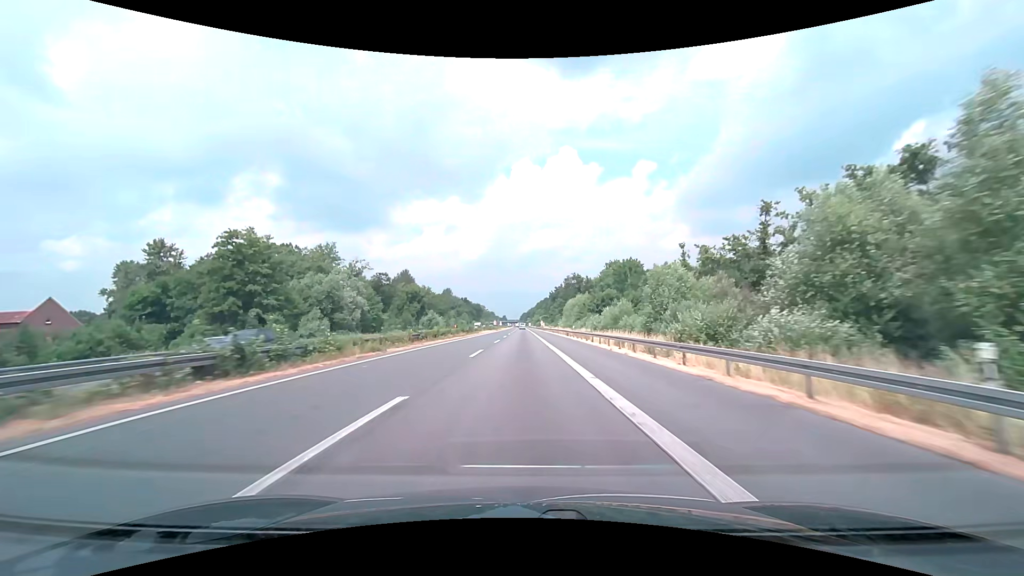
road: motorway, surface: asphalt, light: Day
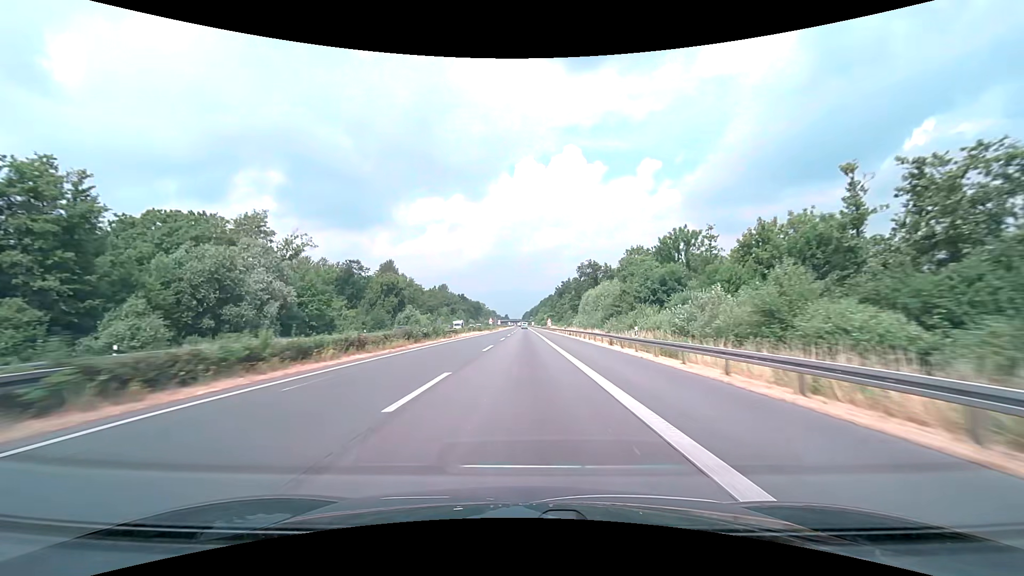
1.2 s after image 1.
(-0.1, +31.6) m; 0°
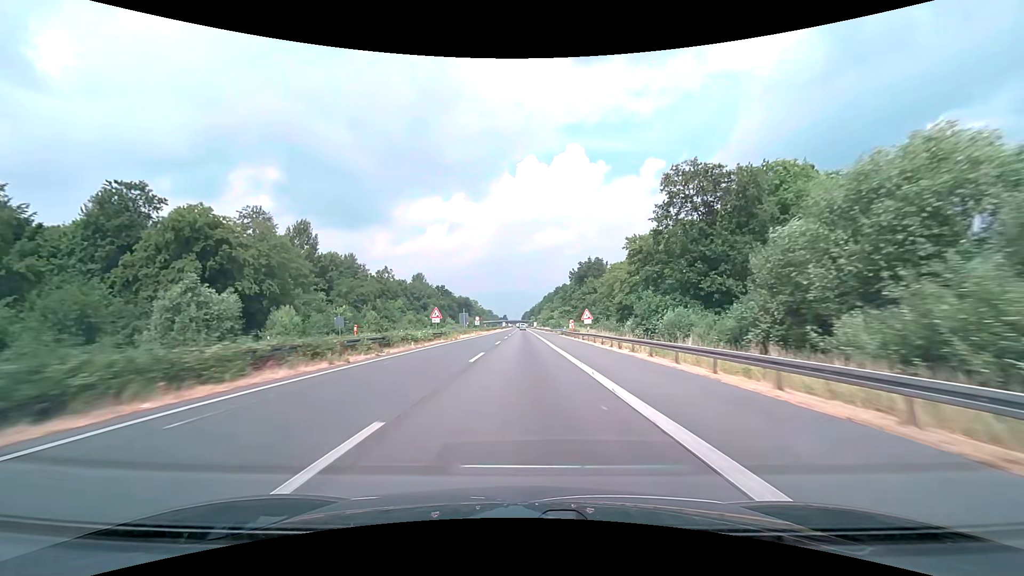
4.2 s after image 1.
(+0.1, +79.1) m; 0°
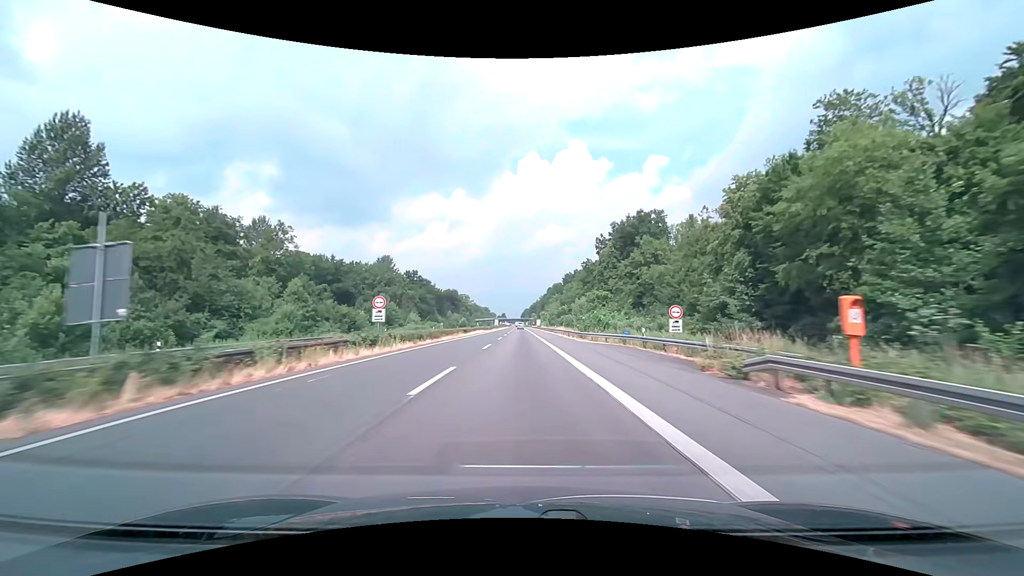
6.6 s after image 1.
(+0.1, +63.3) m; 0°
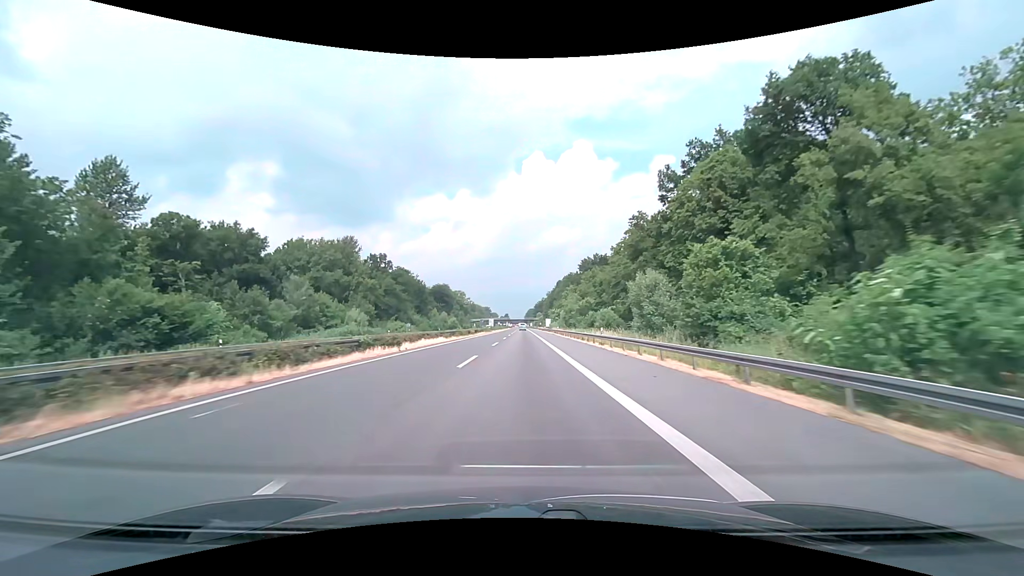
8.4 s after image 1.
(-0.1, +47.5) m; 0°
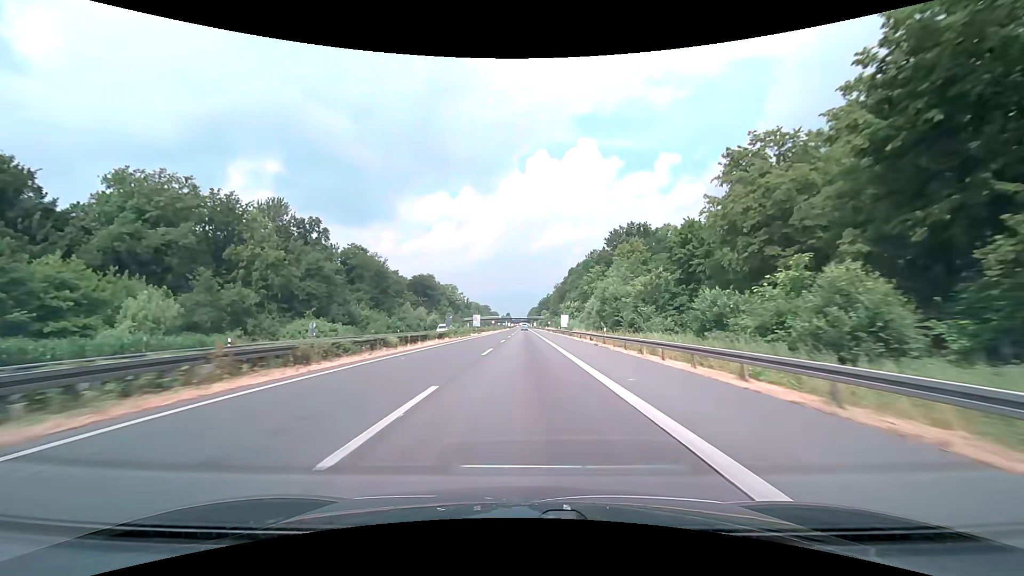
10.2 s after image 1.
(-0.1, +47.5) m; -1°
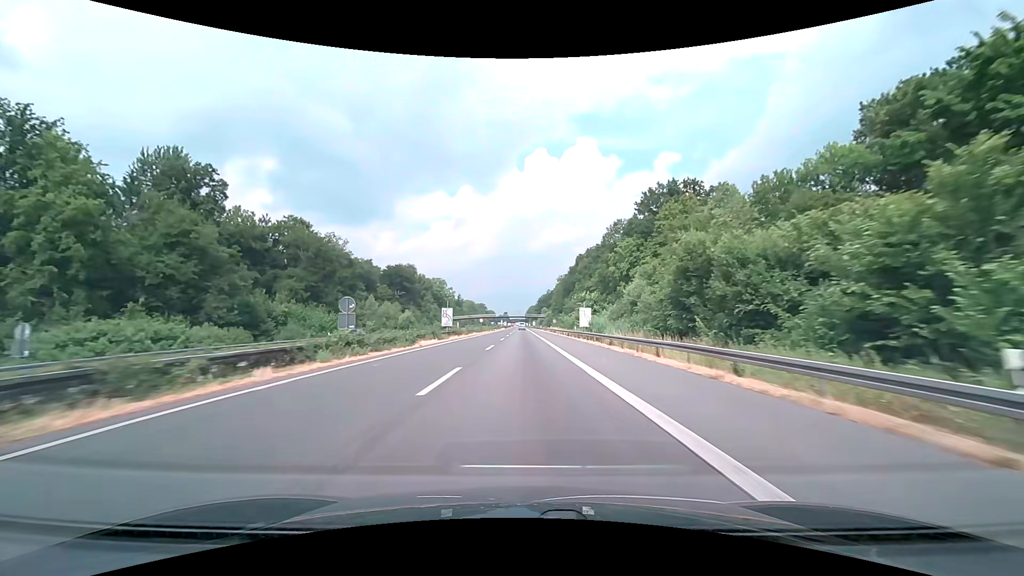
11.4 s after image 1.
(+0.3, +31.7) m; 0°
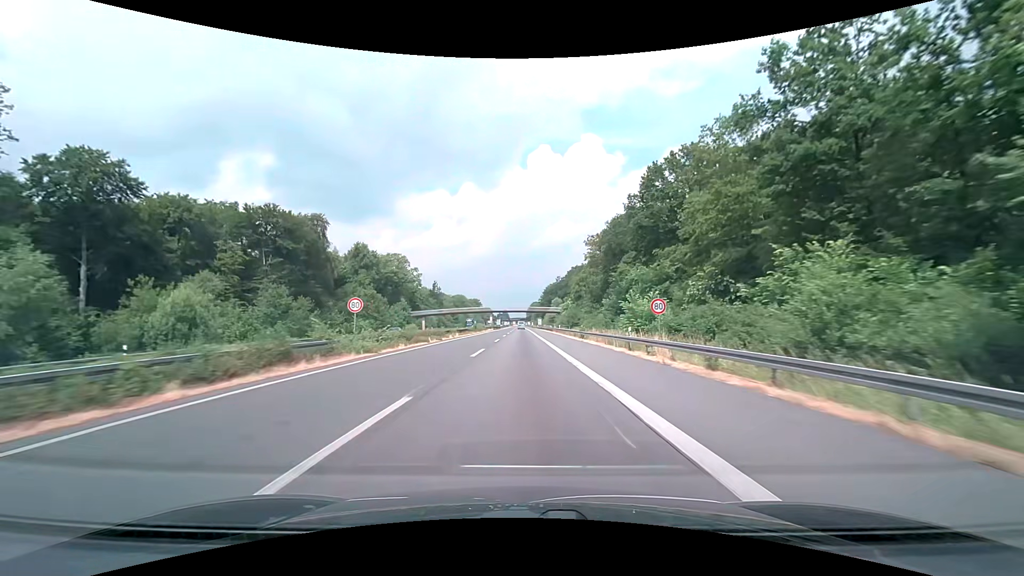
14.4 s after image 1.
(0.0, +78.5) m; 0°
(0, +10) (0, +20) (0, +30) (0, +40) (0, +50) (0, +60) (0, +70) (0, +80) (0, +90) (-1, +100) m
